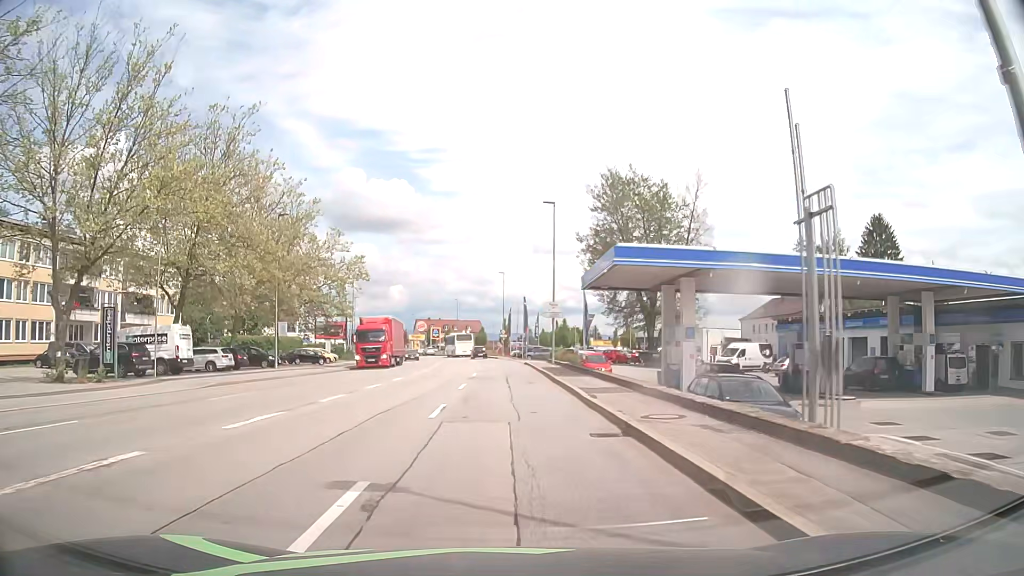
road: tertiary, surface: asphalt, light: Day
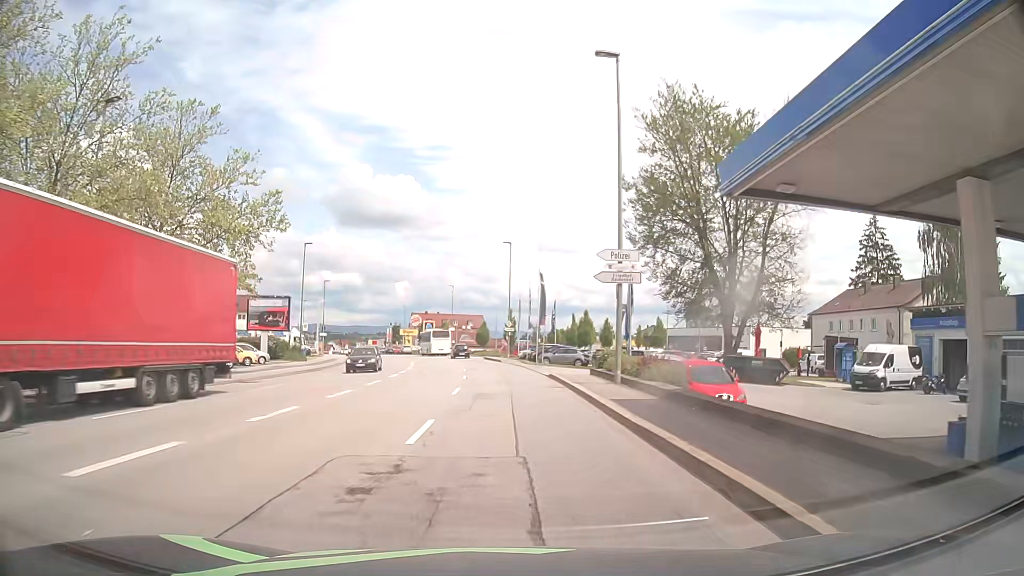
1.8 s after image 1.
(0.0, +22.8) m; 0°
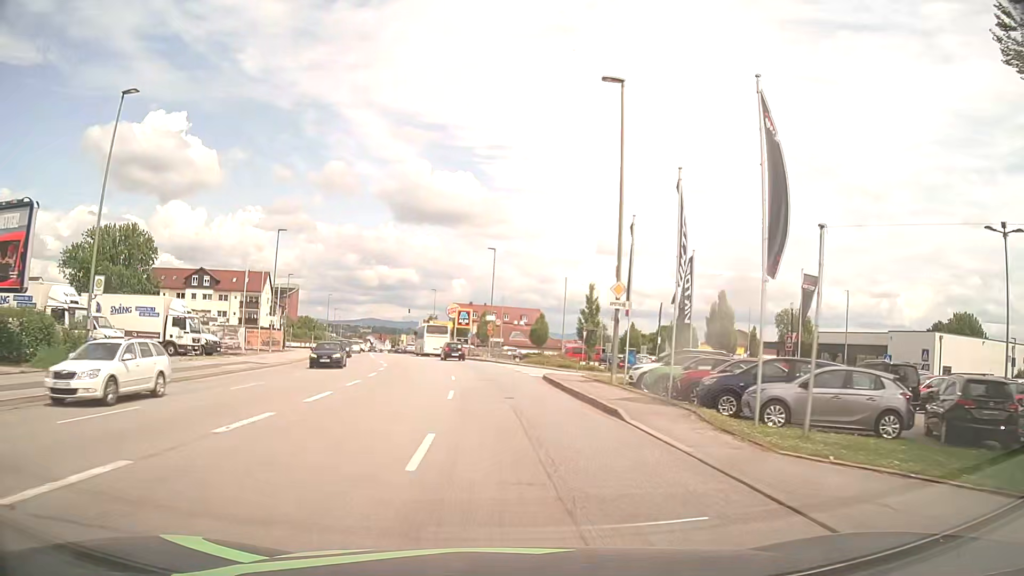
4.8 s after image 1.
(-1.2, +38.0) m; -5°
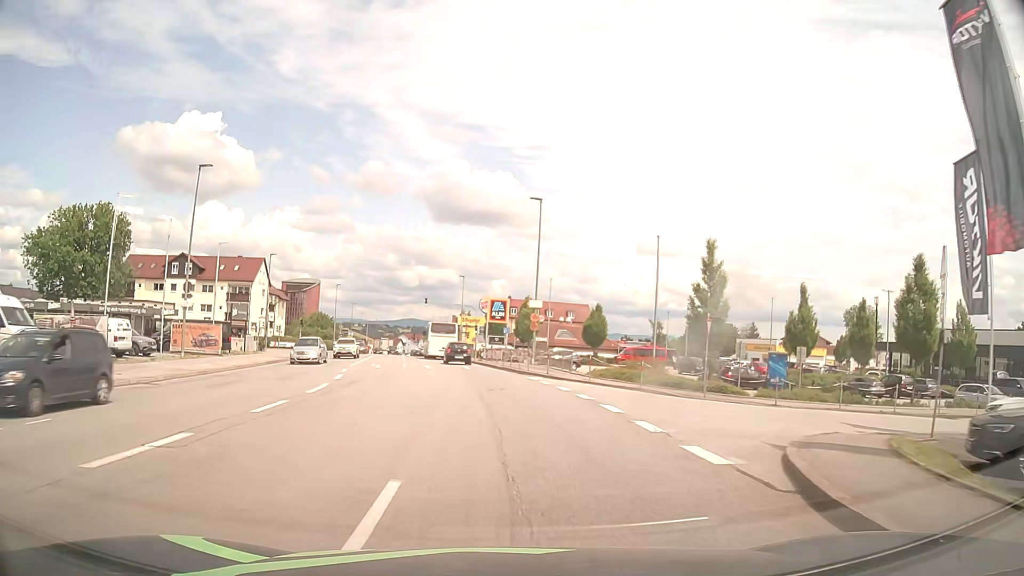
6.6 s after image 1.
(-0.5, +21.6) m; -3°
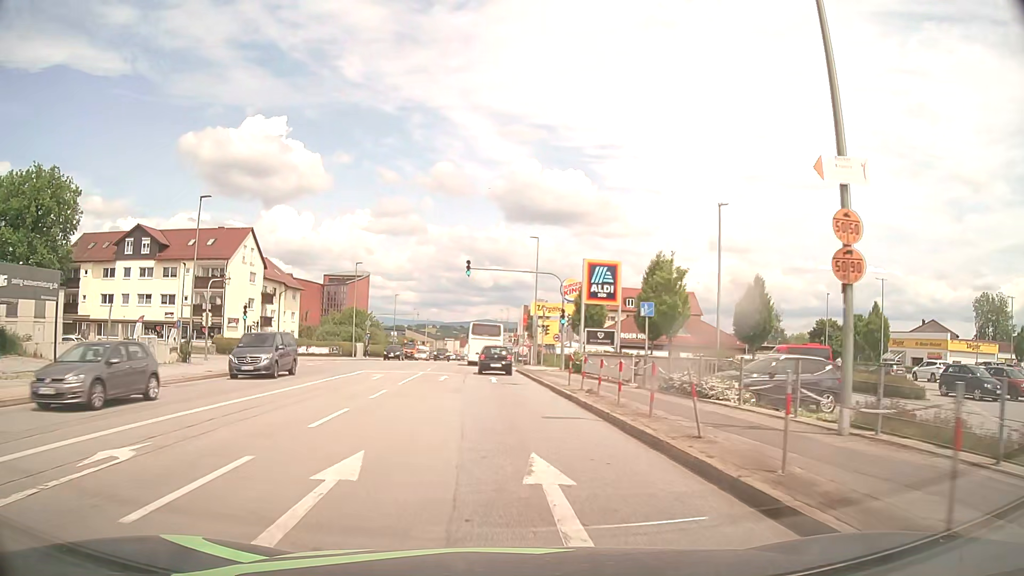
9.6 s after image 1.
(-1.7, +31.4) m; -6°
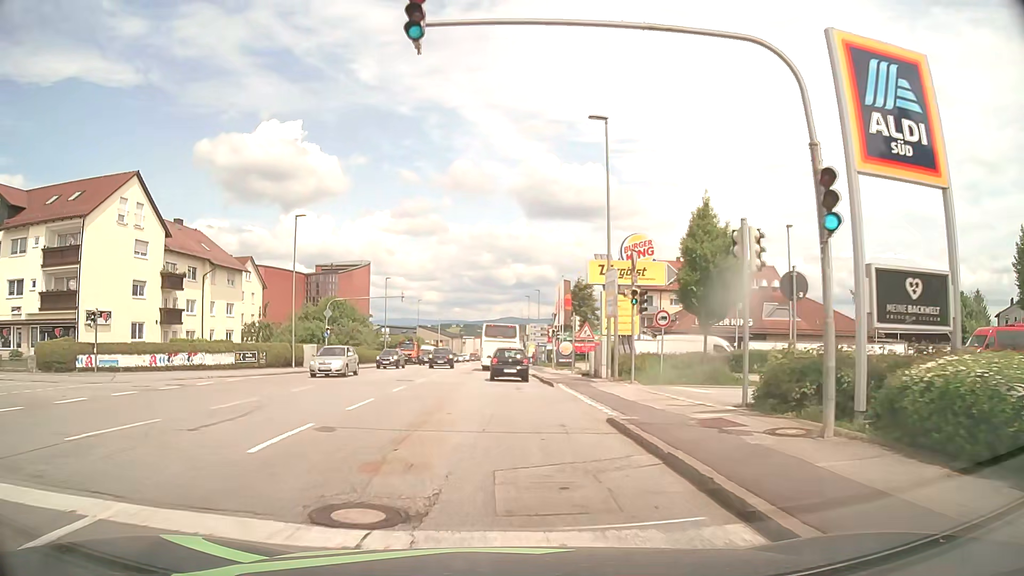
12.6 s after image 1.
(-0.9, +28.4) m; -4°
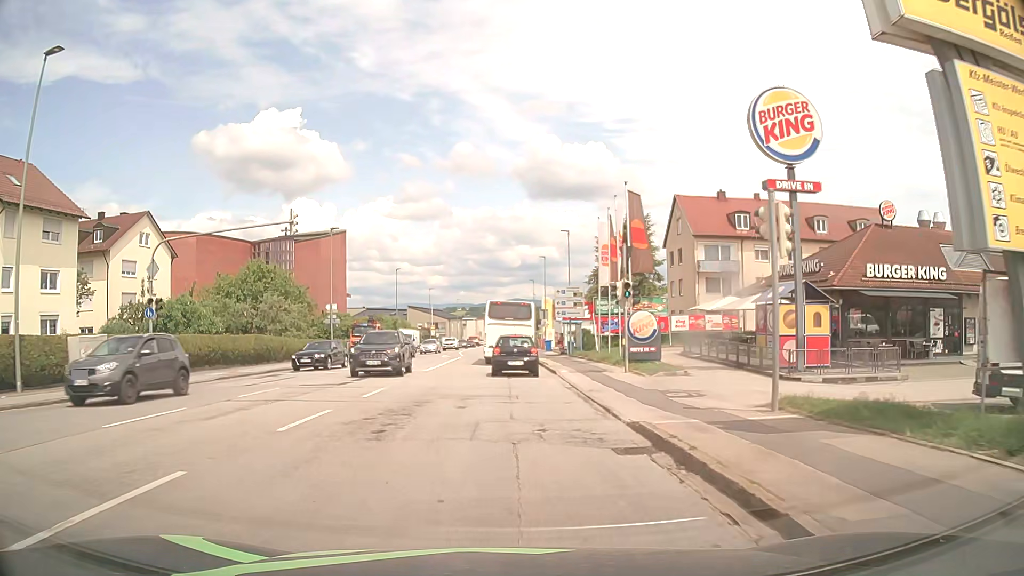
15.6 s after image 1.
(+0.3, +28.5) m; +1°
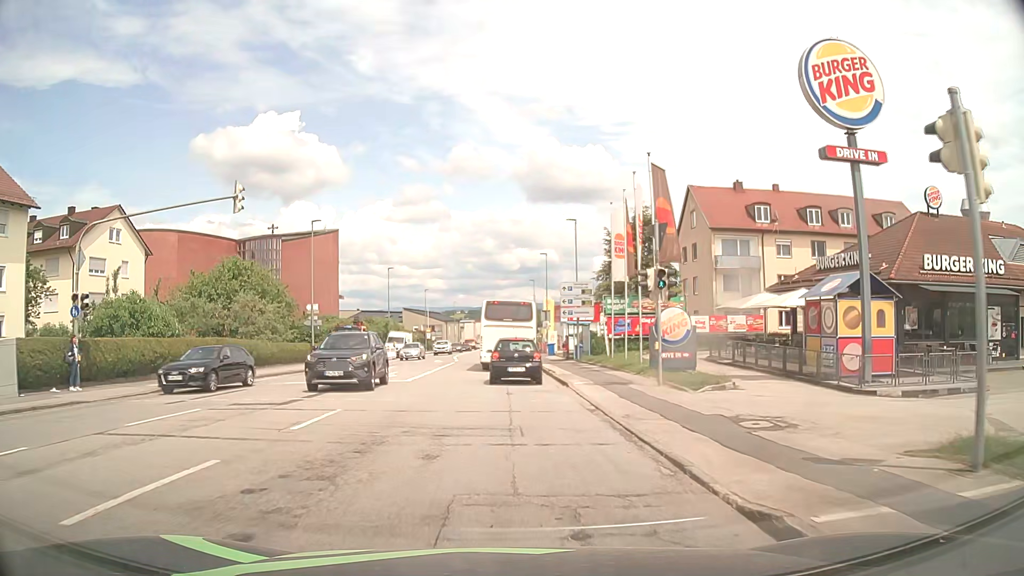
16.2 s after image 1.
(0.0, +5.1) m; 0°
(0, +10) (0, +20) (0, +30) (0, +40) (0, +50) (0, +60) (0, +70) (0, +80) (0, +90) (0, +100) m
